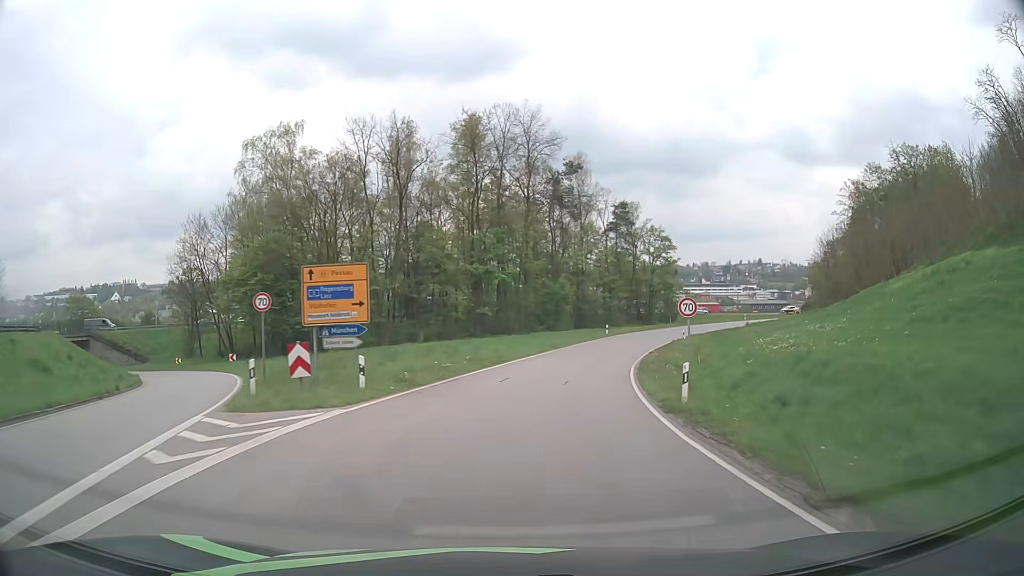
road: primary_link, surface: asphalt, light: Day
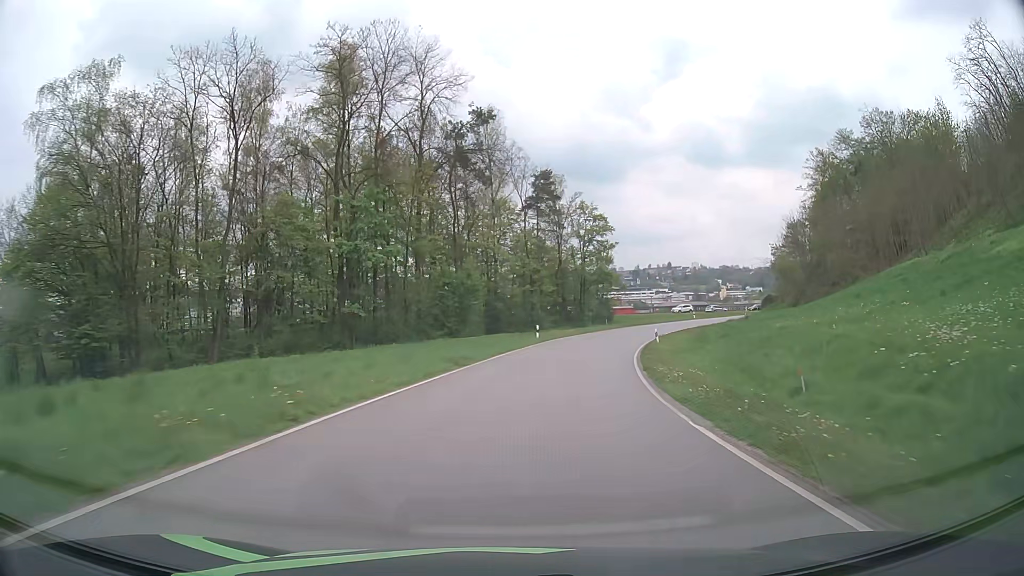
(+1.4, +21.4) m; +8°
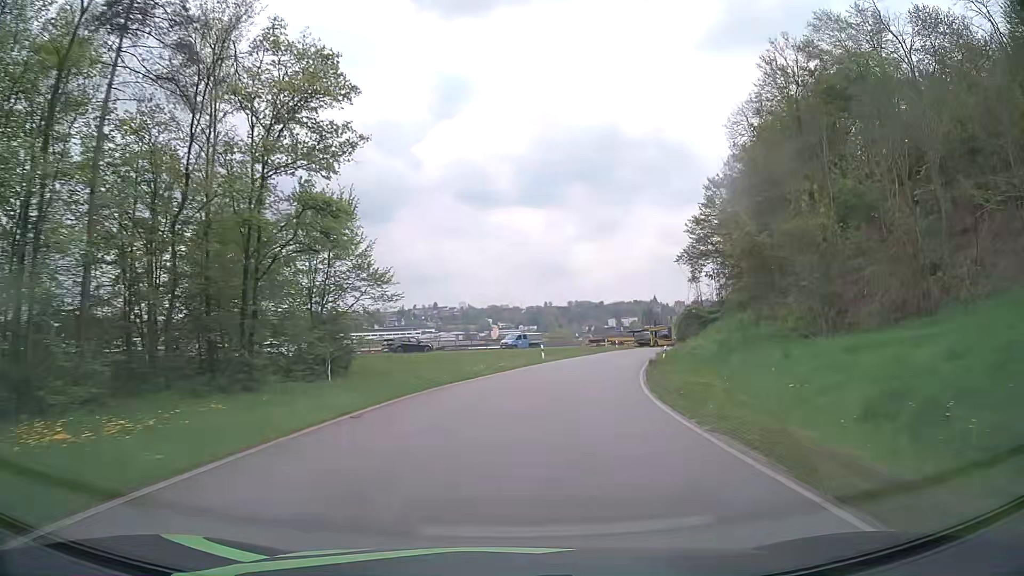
(+9.1, +52.1) m; +20°
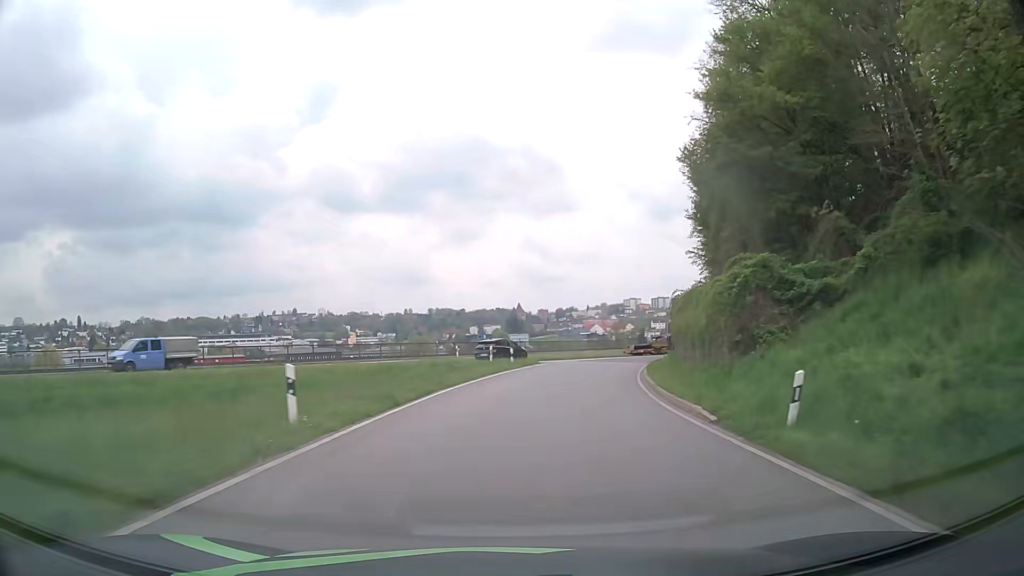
(+3.2, +31.6) m; +12°
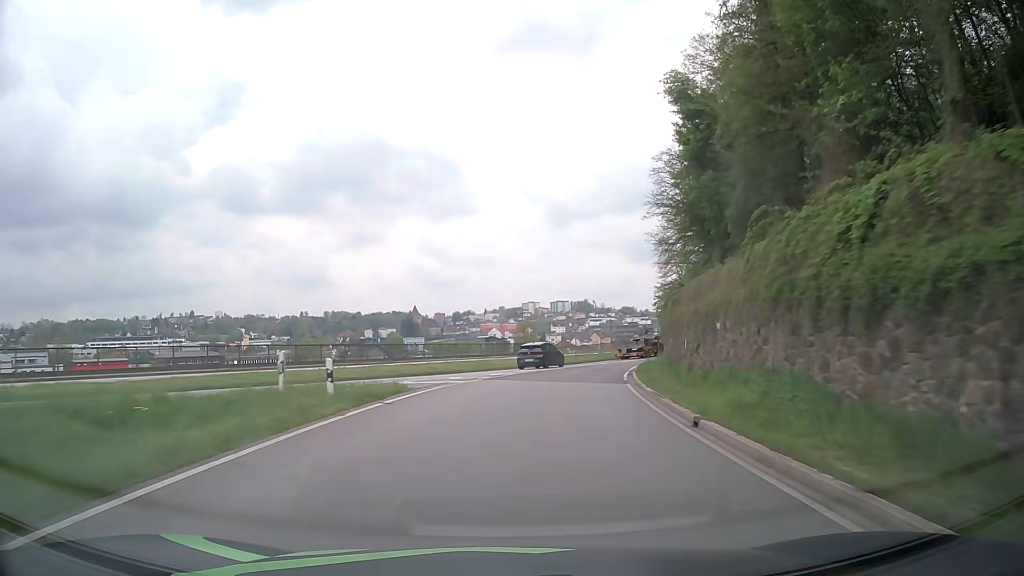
(+1.6, +21.2) m; +9°
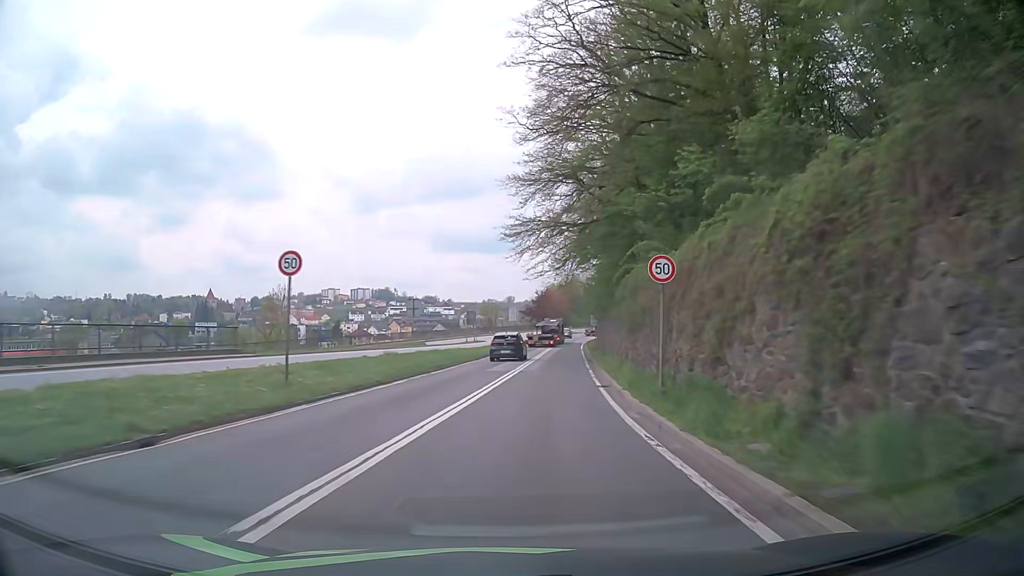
(+6.0, +41.6) m; +17°
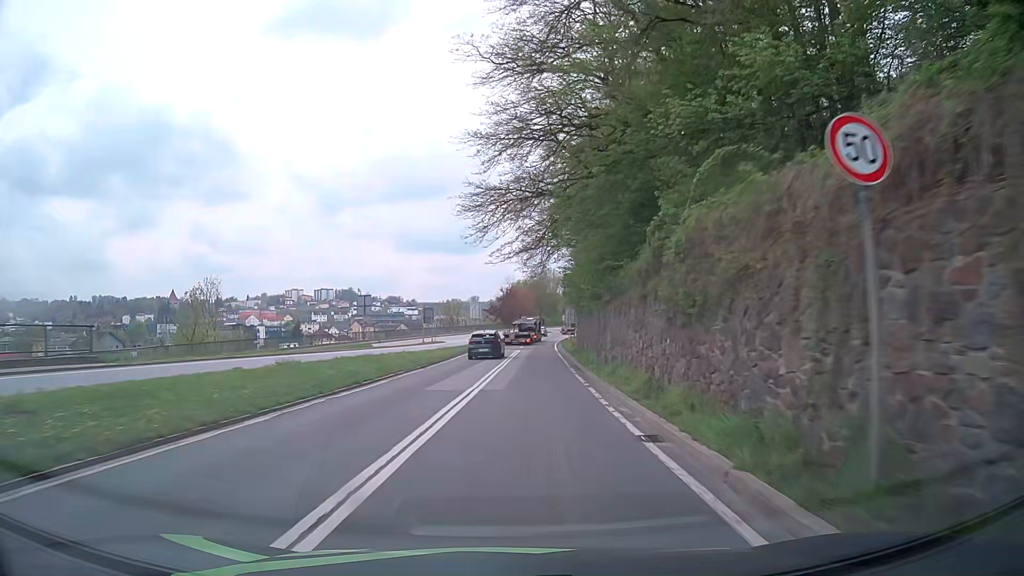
(+0.3, +9.7) m; +3°
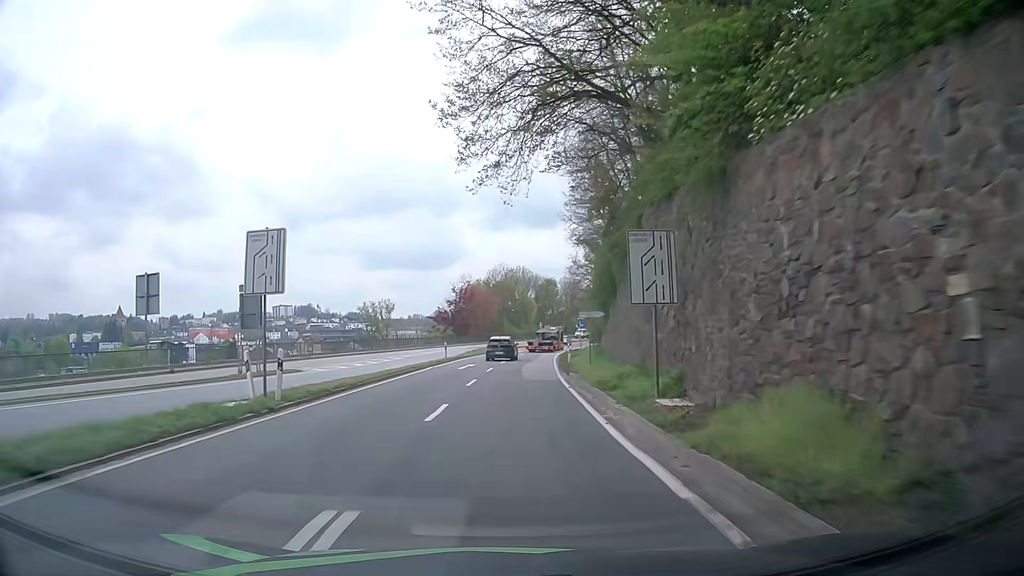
(+2.2, +44.9) m; +3°
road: primary
(0, +10) (0, +20) (0, +30) (+1, +40) (+2, +50) (+2, +60) (+4, +70) (+5, +80) (+7, +90) (+9, +99) m
